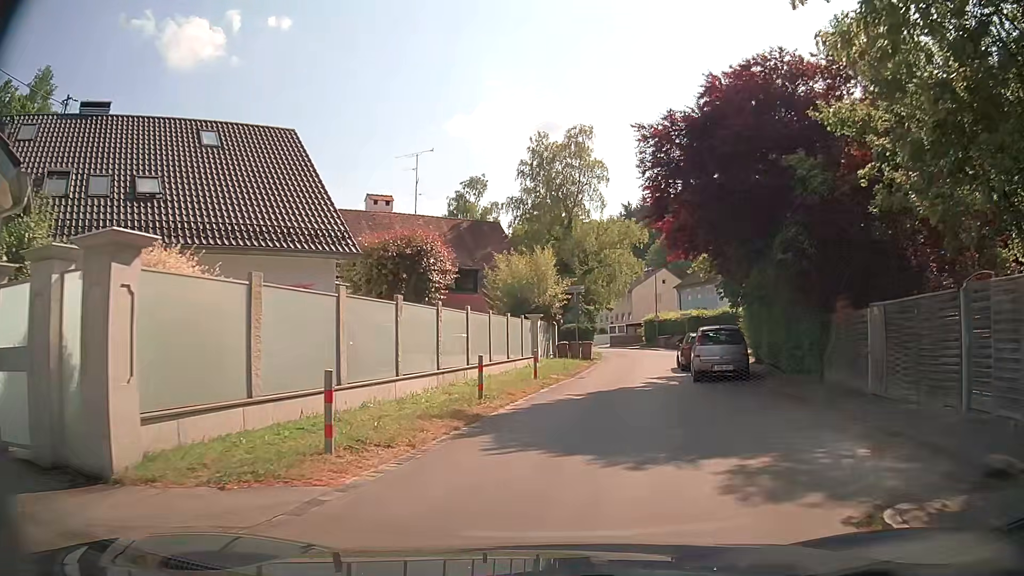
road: tertiary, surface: asphalt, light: Day
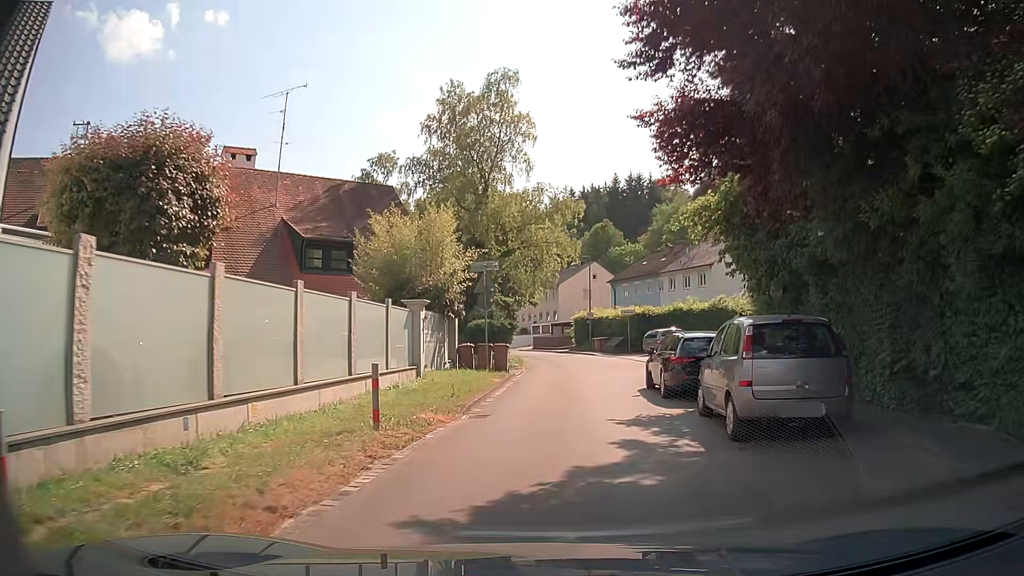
(+0.7, +11.5) m; +7°
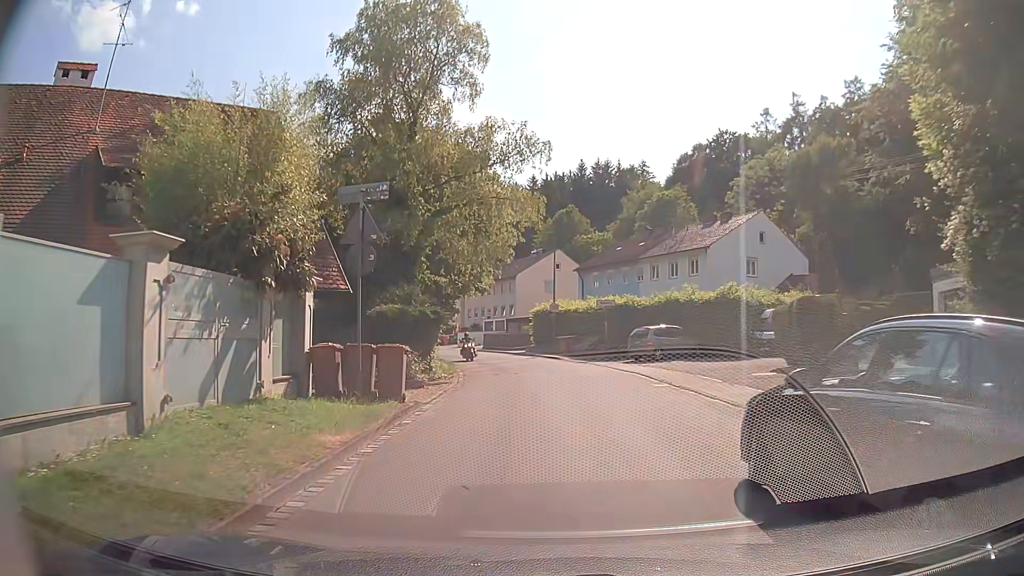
(+0.2, +11.9) m; +4°
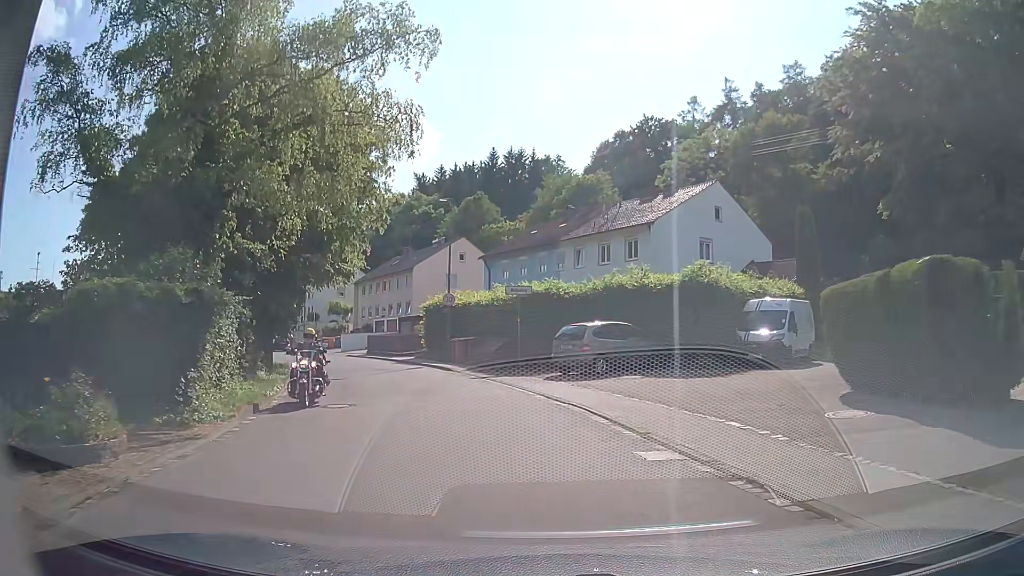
(+0.4, +10.9) m; +7°
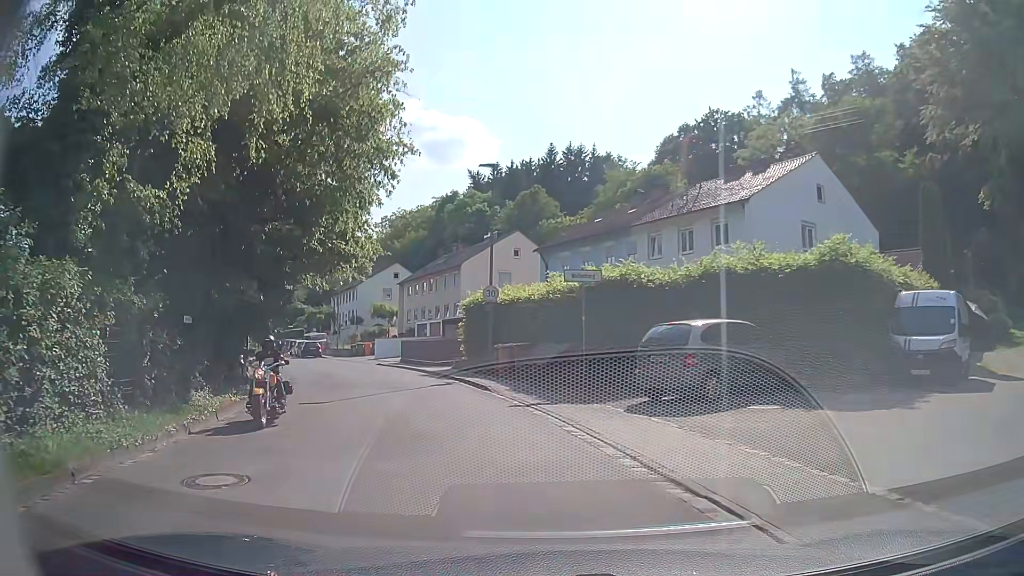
(-0.3, +7.6) m; -6°
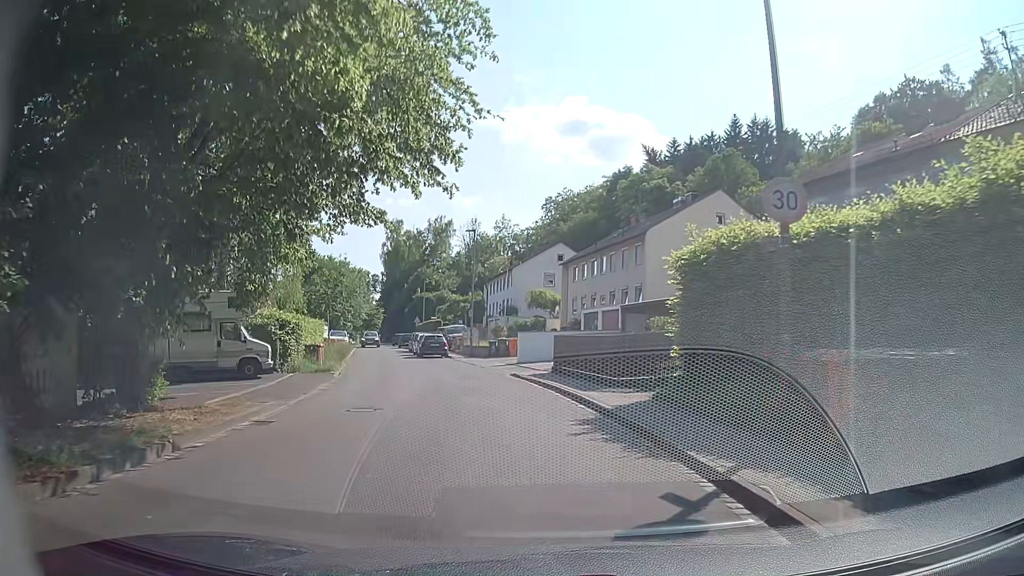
(-2.1, +16.0) m; -14°
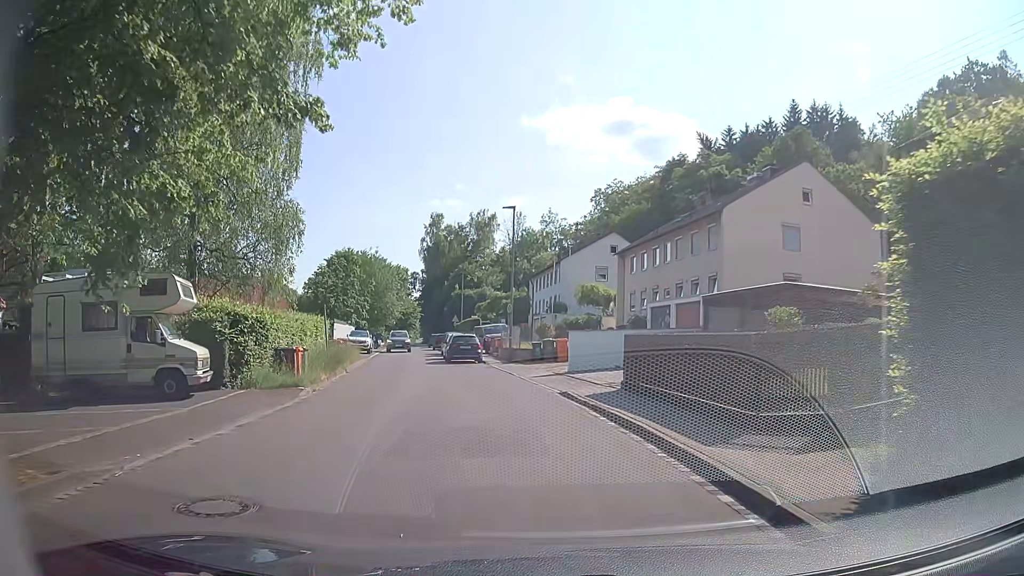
(-0.2, +7.6) m; -3°
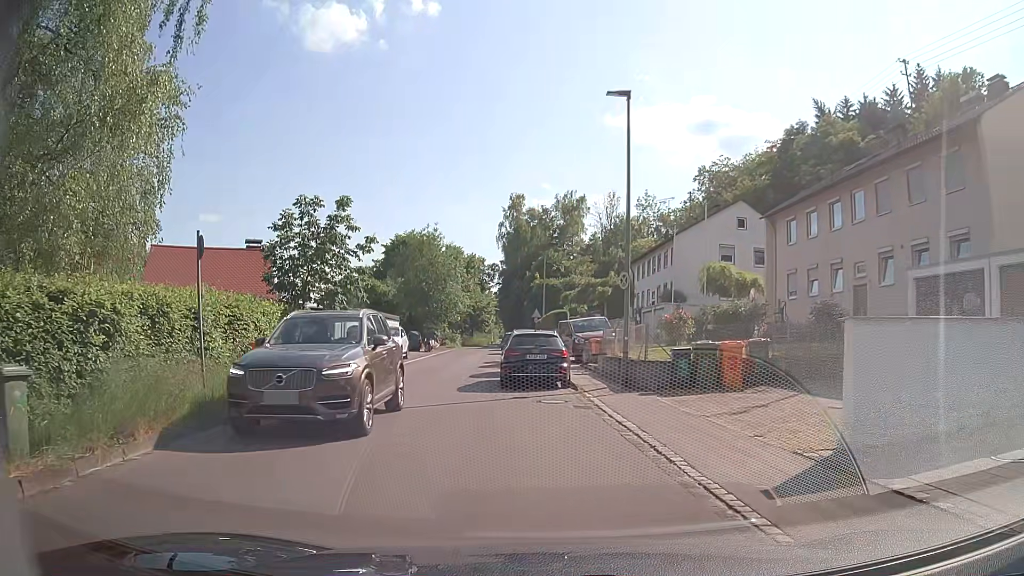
(-1.5, +16.1) m; -8°
